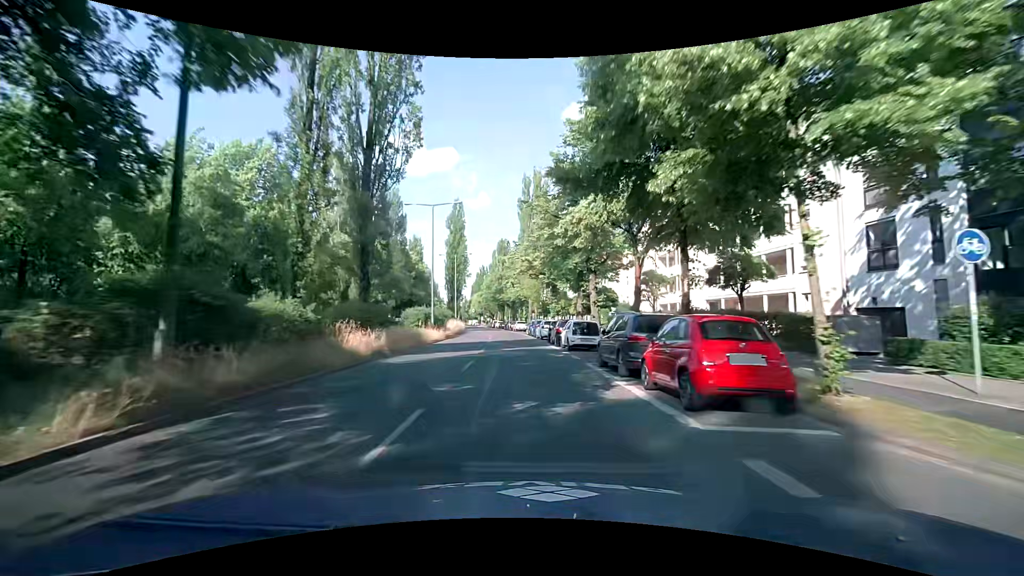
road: secondary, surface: asphalt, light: Day
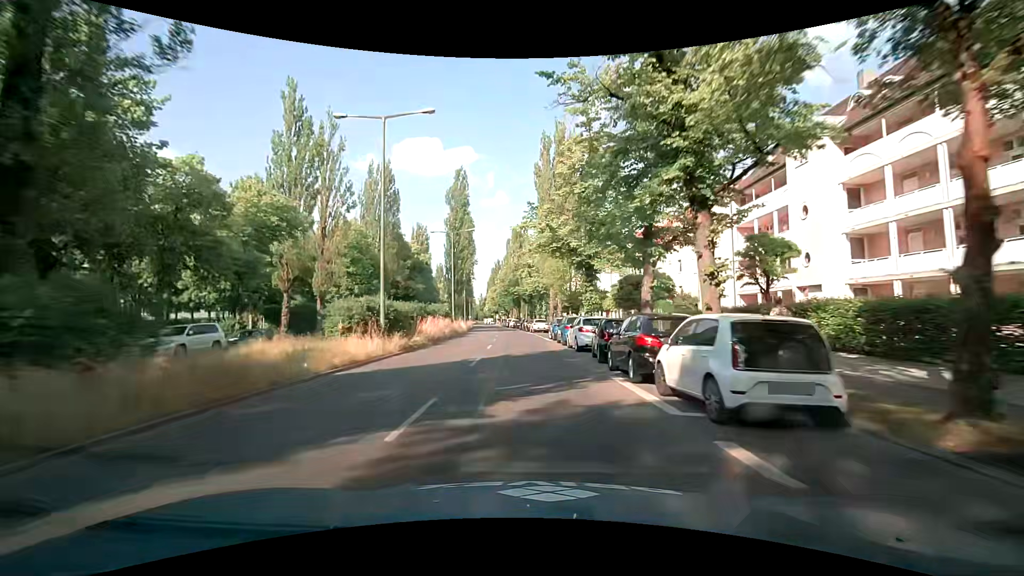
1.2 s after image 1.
(-0.3, +17.2) m; -2°
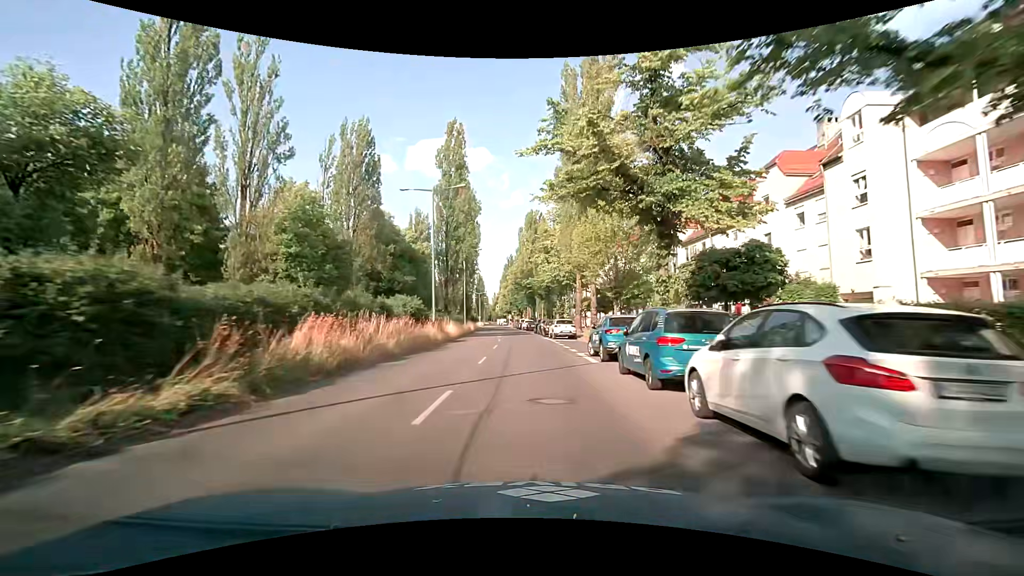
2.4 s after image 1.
(-0.2, +17.2) m; -1°
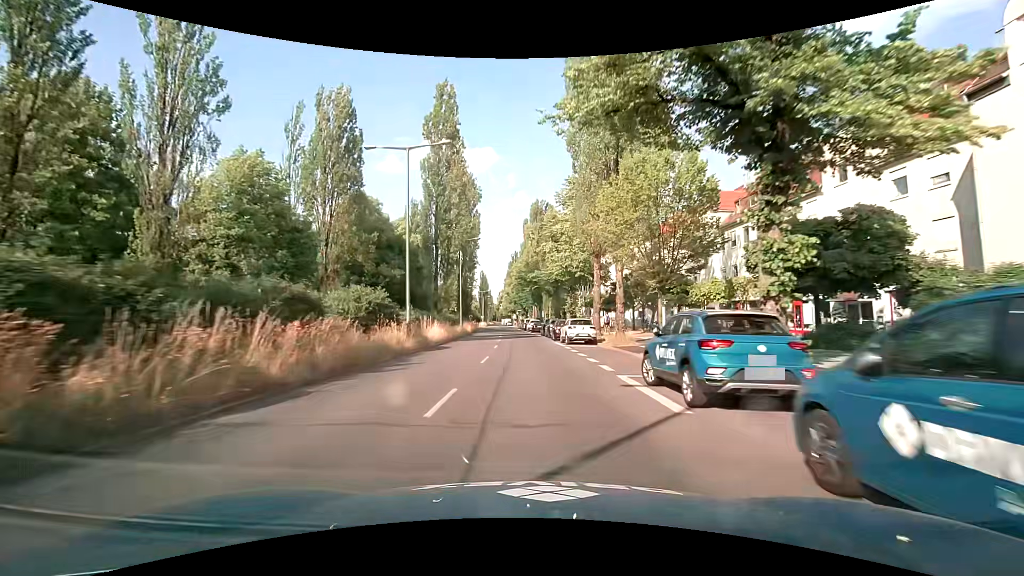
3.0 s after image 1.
(-0.1, +8.6) m; -1°
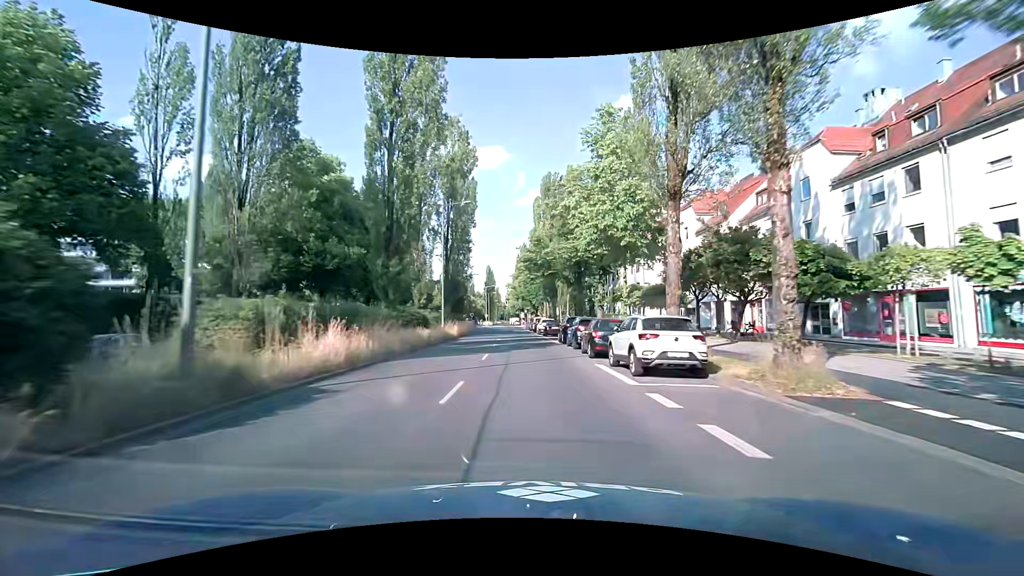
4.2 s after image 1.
(-0.2, +17.0) m; -2°
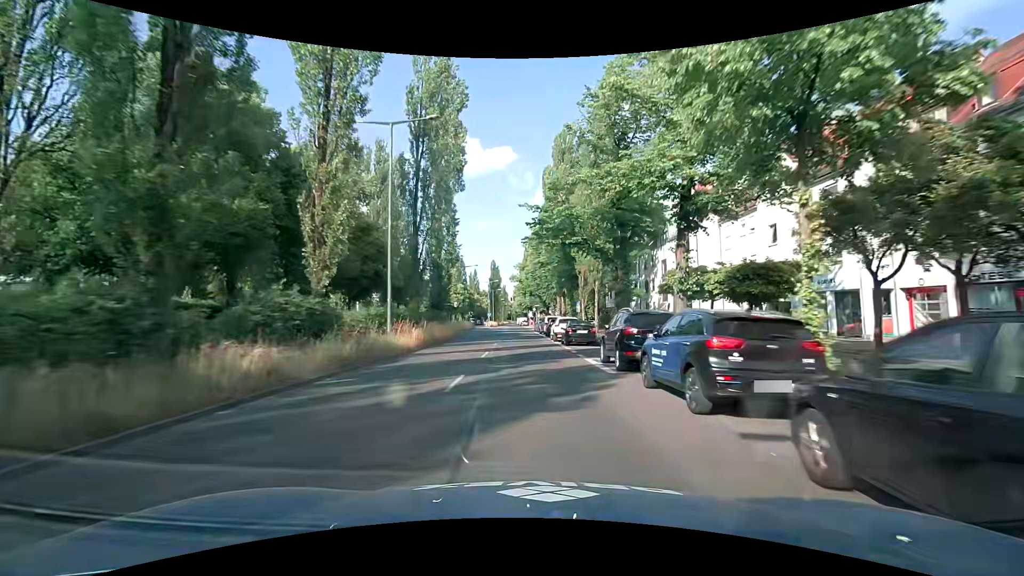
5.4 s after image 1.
(0.0, +16.7) m; 0°
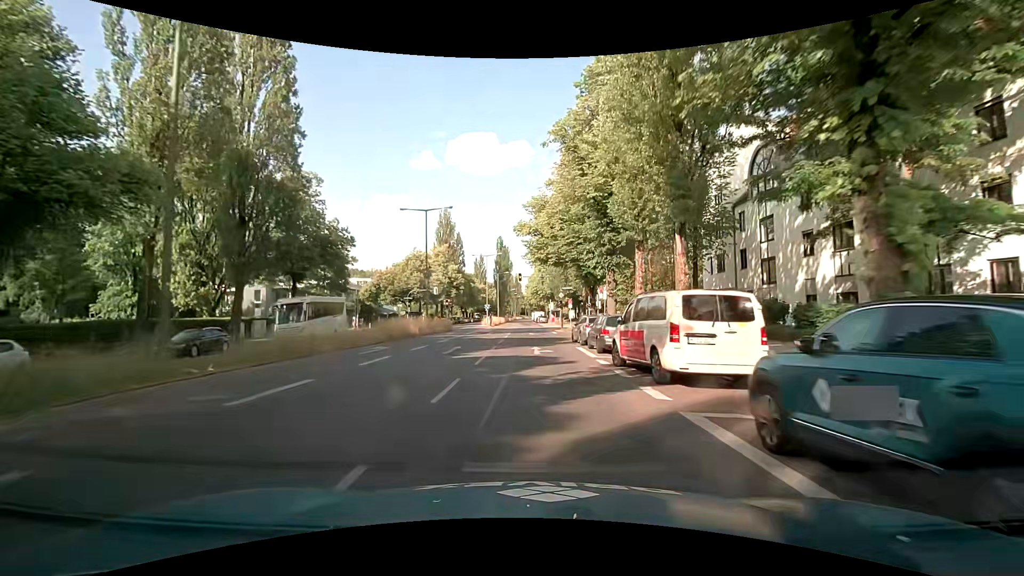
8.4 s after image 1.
(-1.0, +40.9) m; -2°
